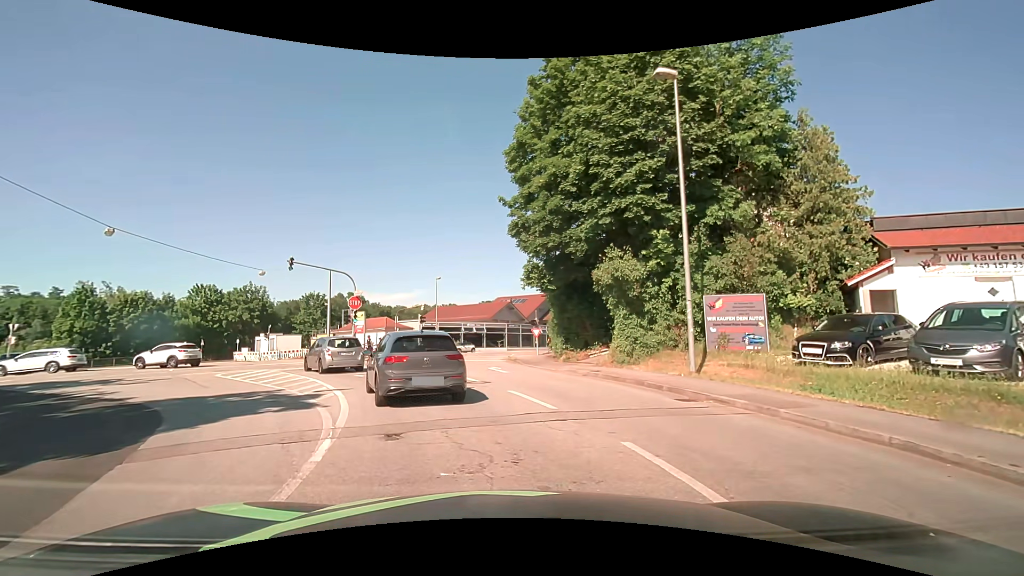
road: tertiary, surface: asphalt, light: Day
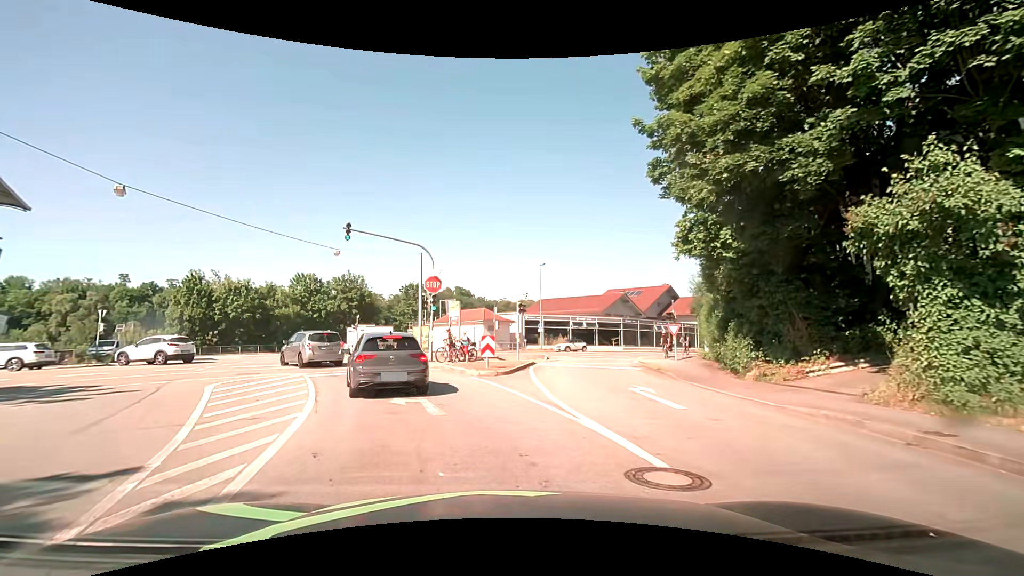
(-1.0, +9.9) m; -12°
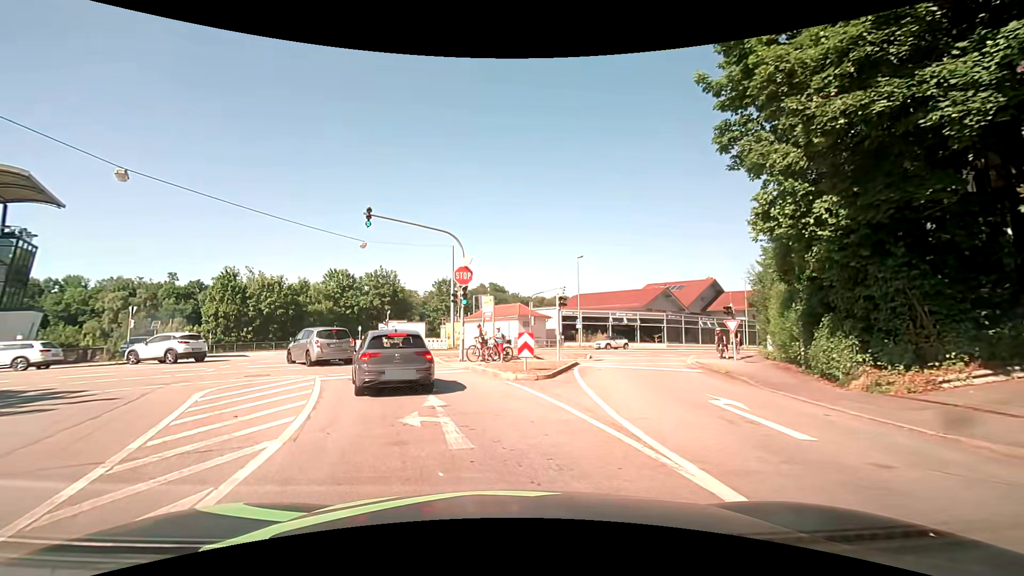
(-0.1, +2.7) m; -2°
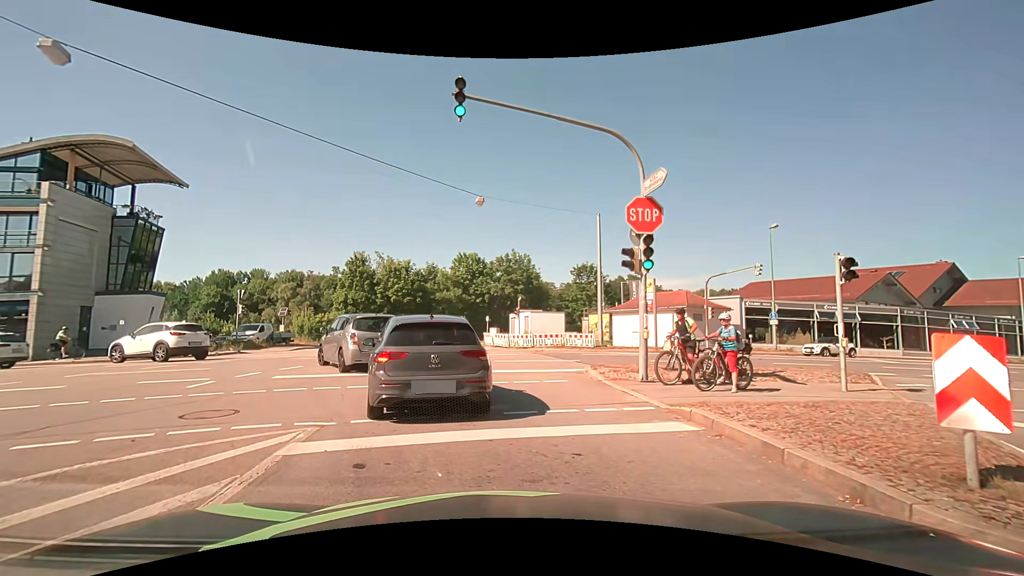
(-1.6, +10.5) m; -17°
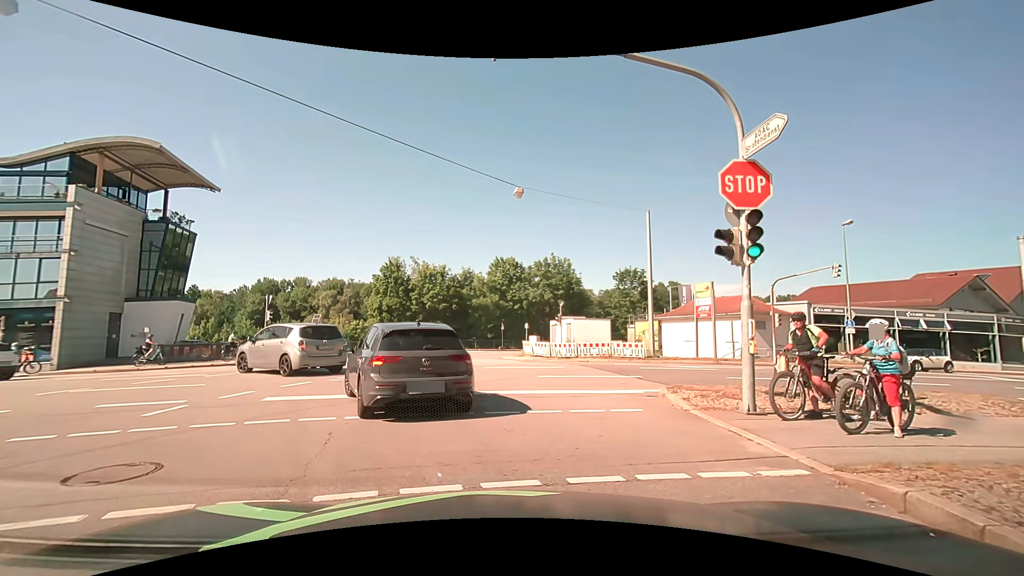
(0.0, +2.8) m; -1°
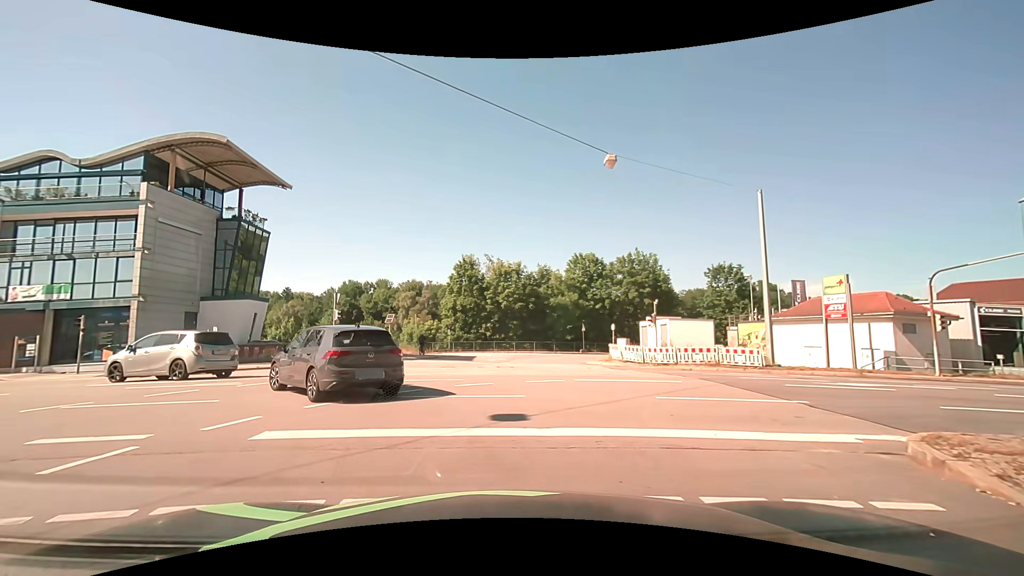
(-0.5, +4.2) m; -12°
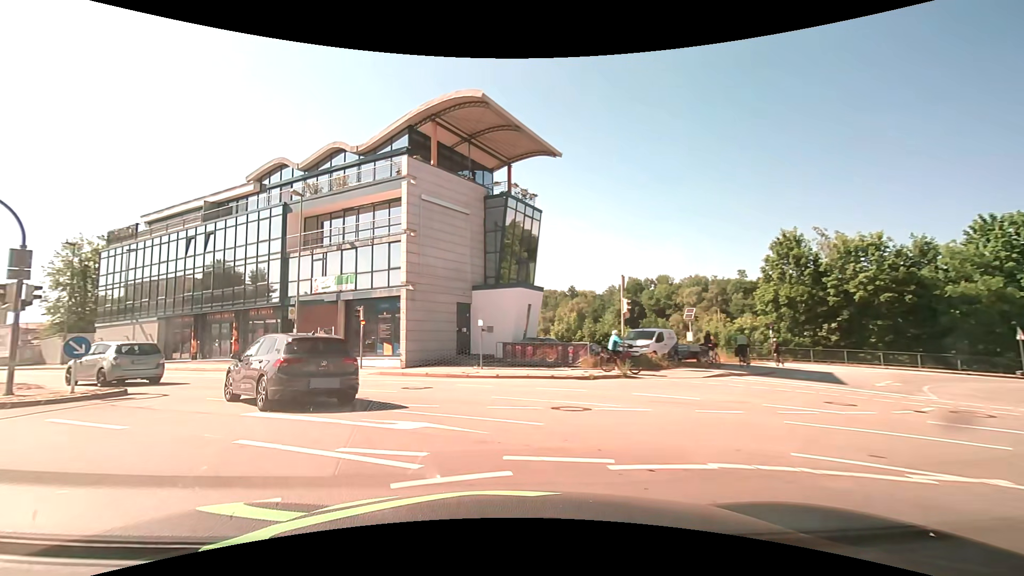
(-2.7, +10.3) m; -31°
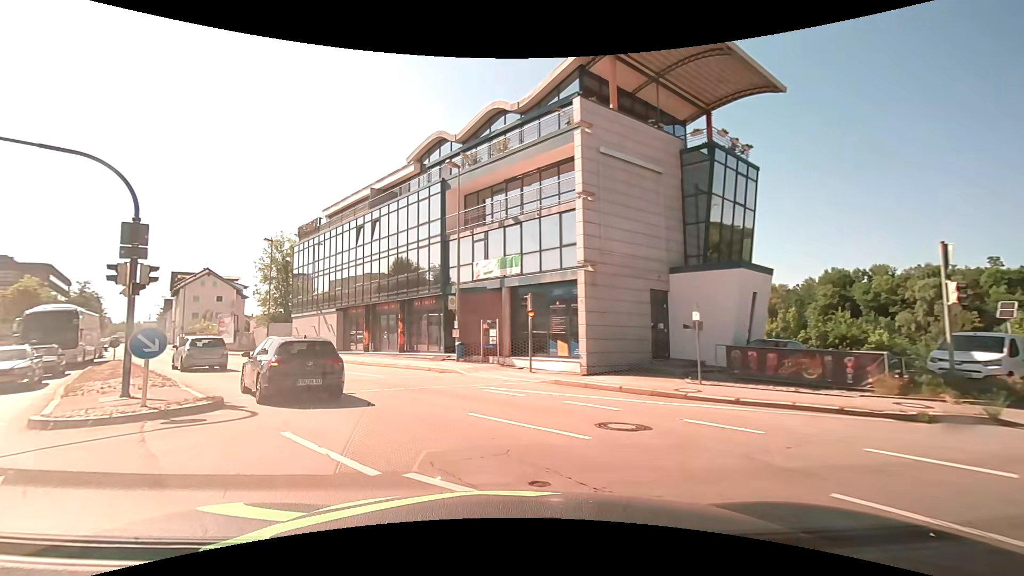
(-1.2, +6.5) m; -19°
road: primary
(-2, +10) (-8, +18) (-14, +26) (-21, +33) (-27, +41) (-34, +49) (-40, +56) (-46, +64) (-52, +72) (-59, +80) m
